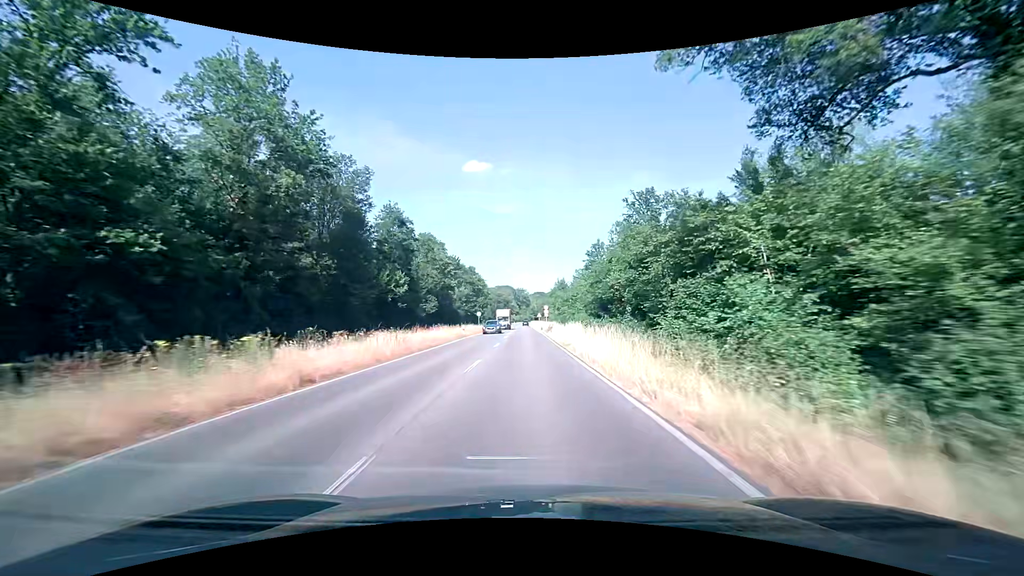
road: primary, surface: asphalt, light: Day
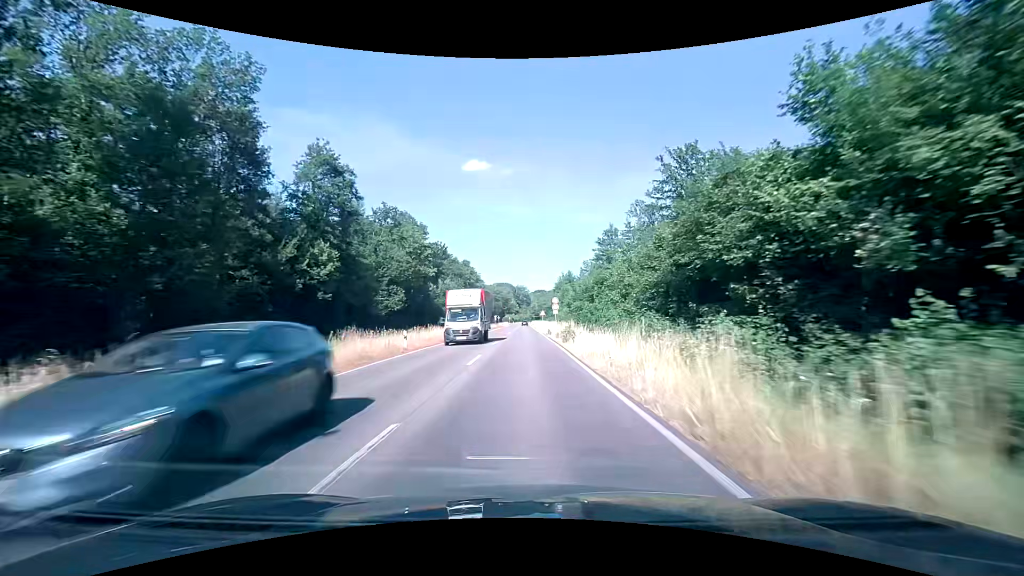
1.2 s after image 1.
(-0.1, +22.4) m; 0°
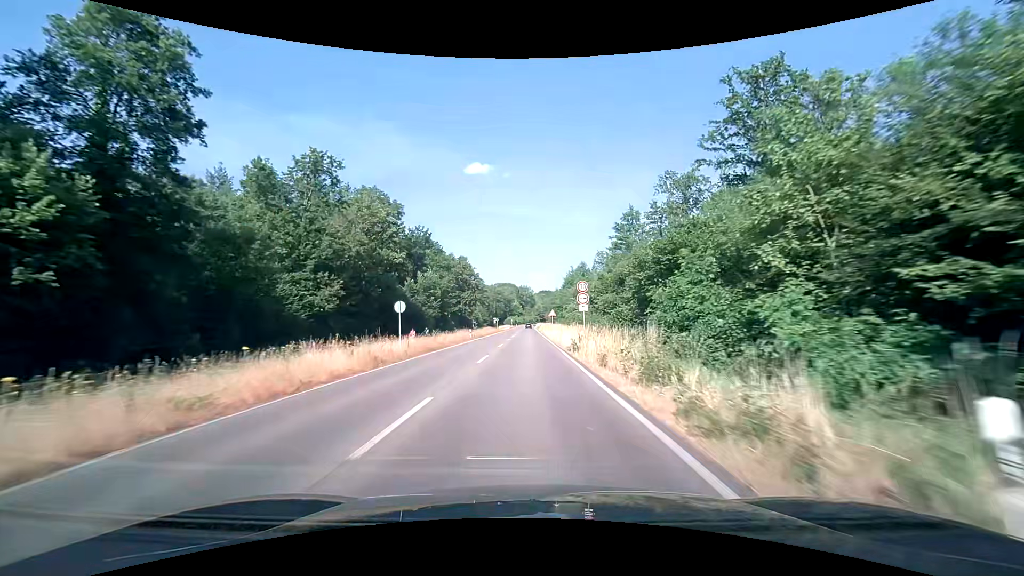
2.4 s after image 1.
(0.0, +21.5) m; 0°
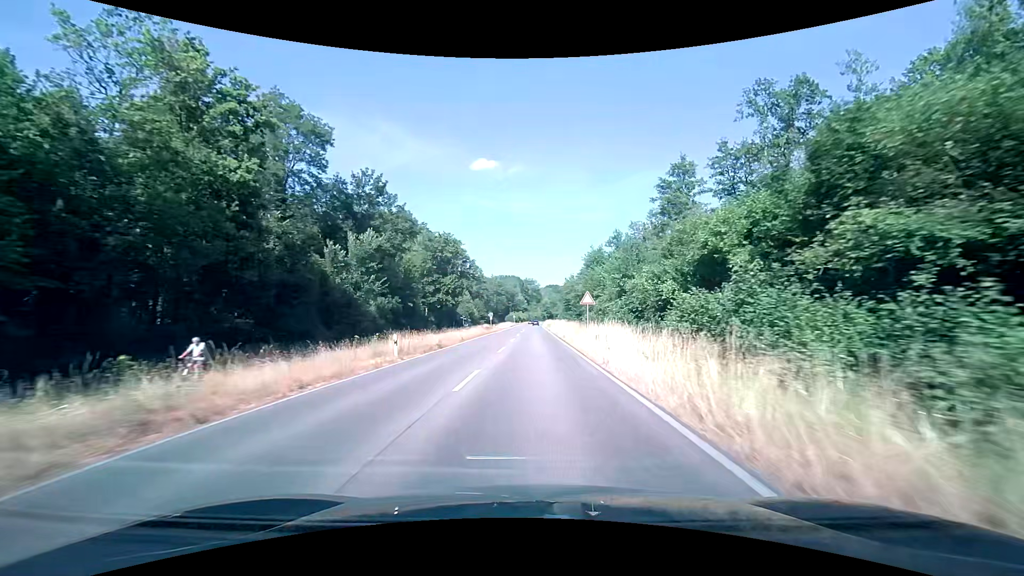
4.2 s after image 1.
(-0.2, +31.3) m; -1°
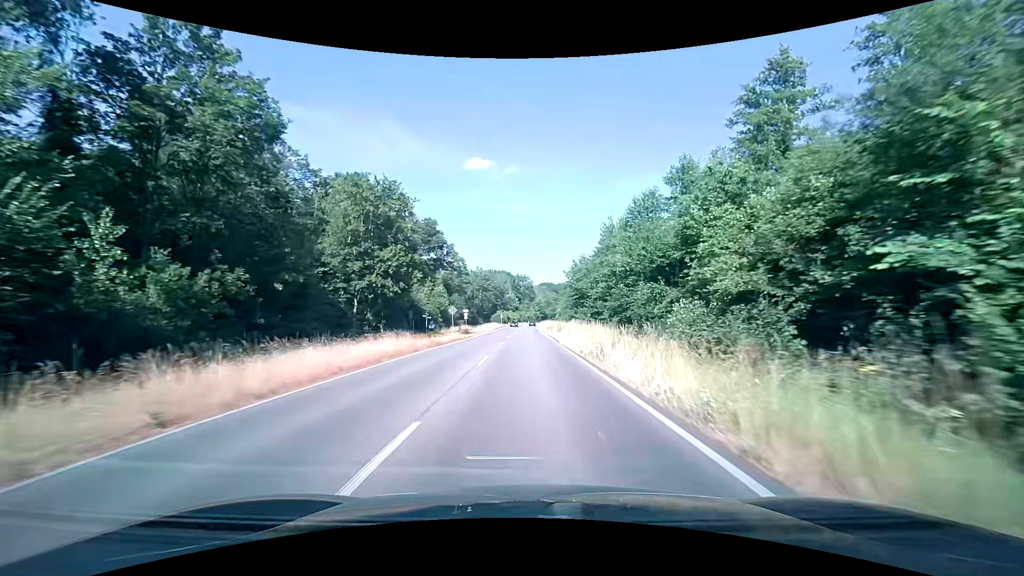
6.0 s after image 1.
(+0.2, +30.9) m; +1°
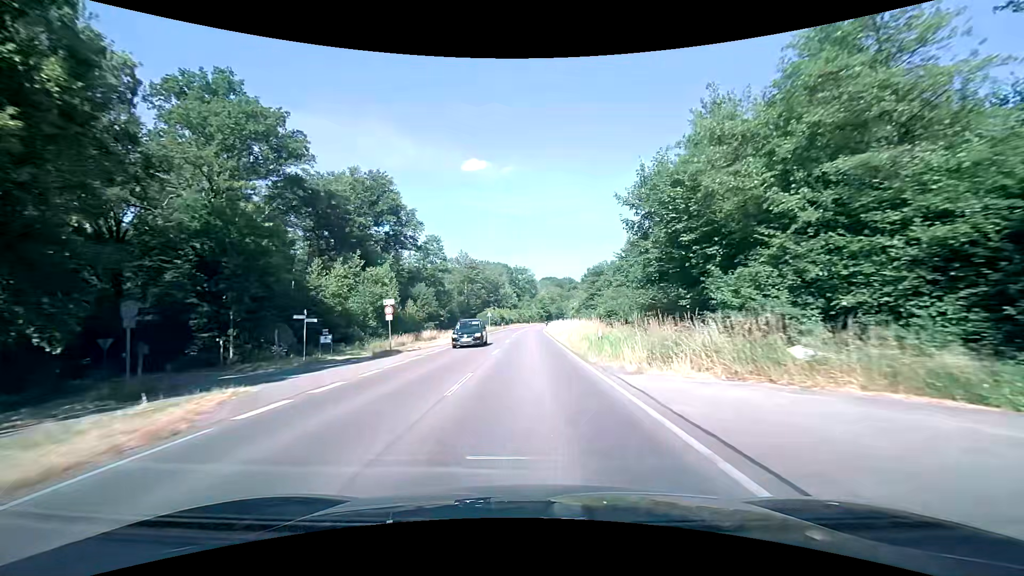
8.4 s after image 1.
(0.0, +41.2) m; 0°
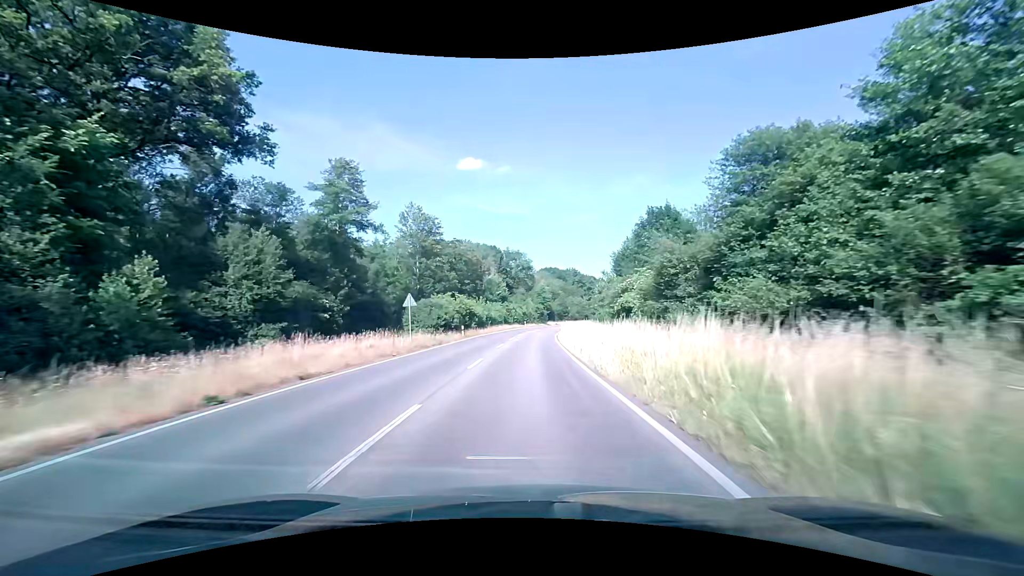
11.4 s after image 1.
(+0.3, +51.2) m; 0°
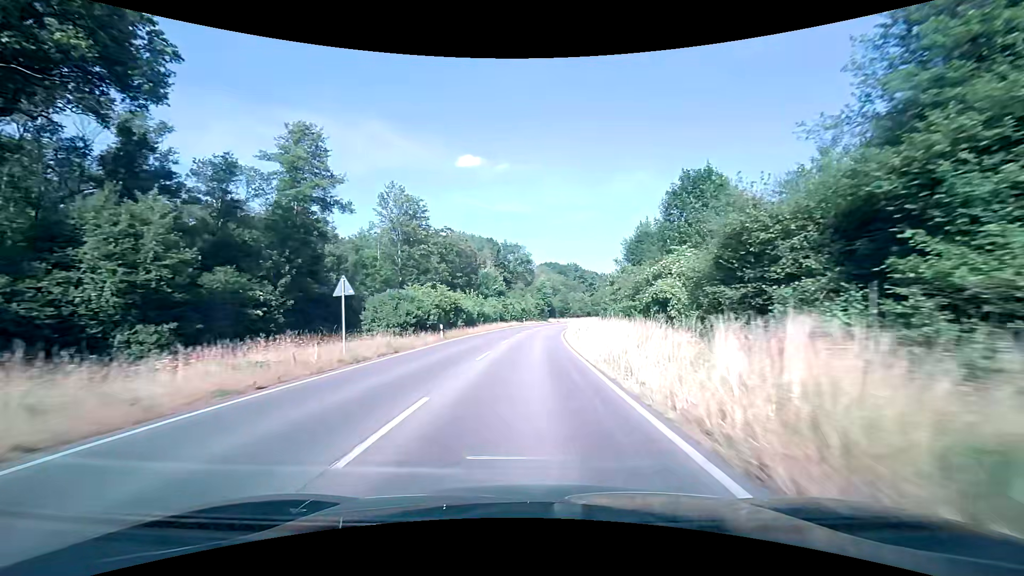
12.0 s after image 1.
(0.0, +10.2) m; 0°
(0, +10) (0, +20) (0, +30) (+1, +40) (+1, +50) (+2, +60) (+4, +70) (+5, +80) (+7, +90) (+9, +99) m
